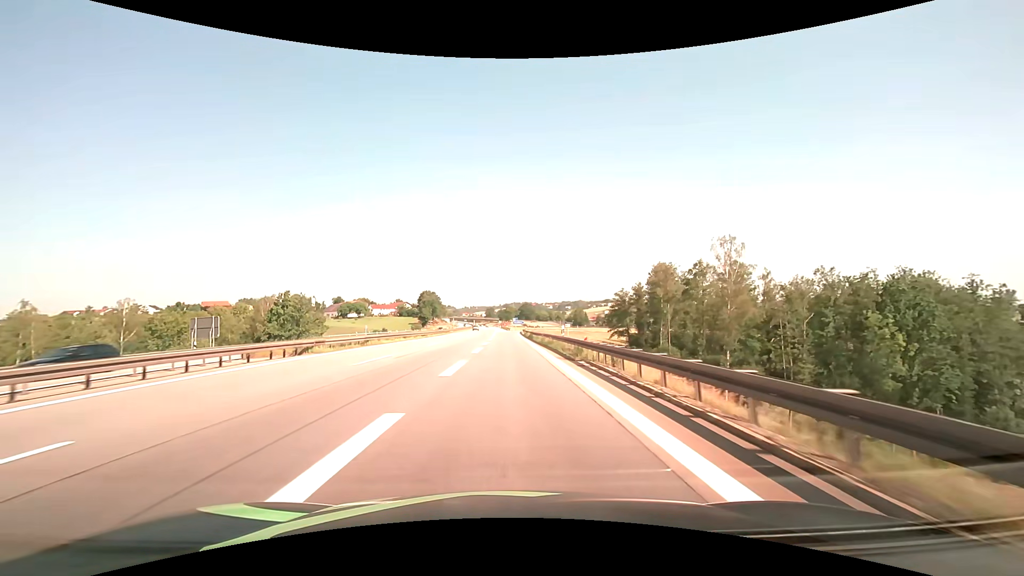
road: motorway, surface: asphalt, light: Day
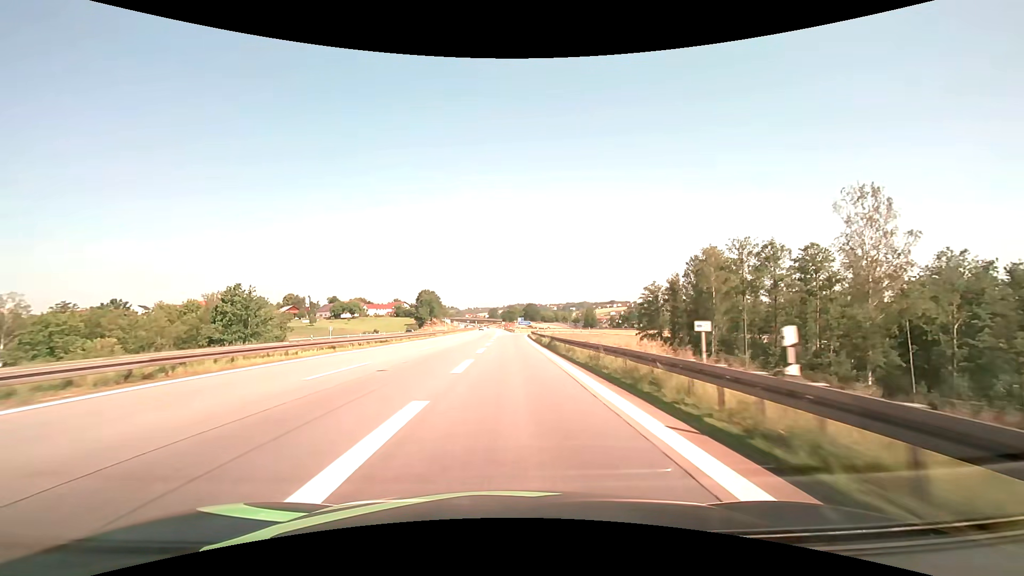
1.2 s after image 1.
(-0.1, +22.6) m; -1°
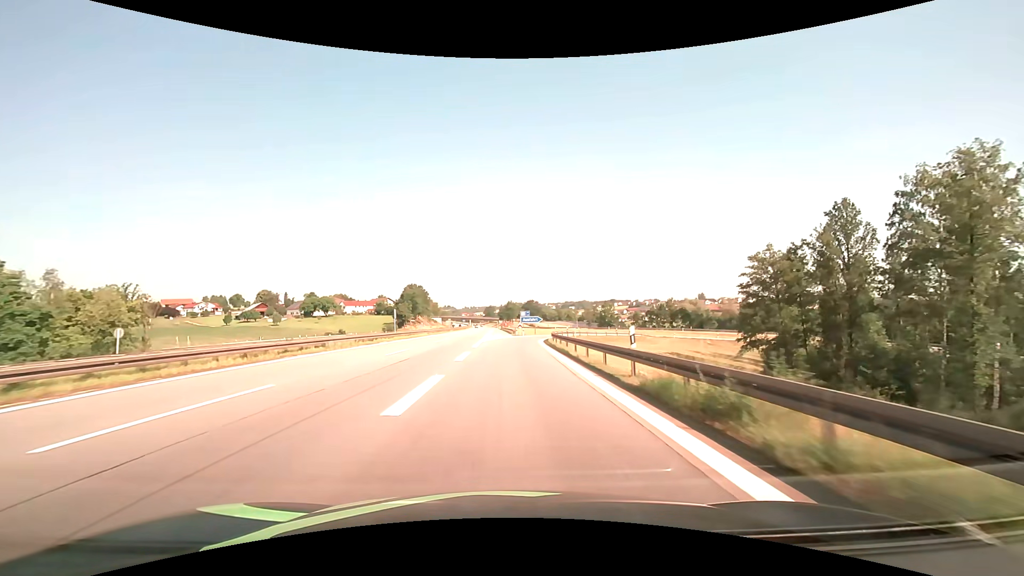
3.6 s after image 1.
(+0.1, +43.3) m; 0°
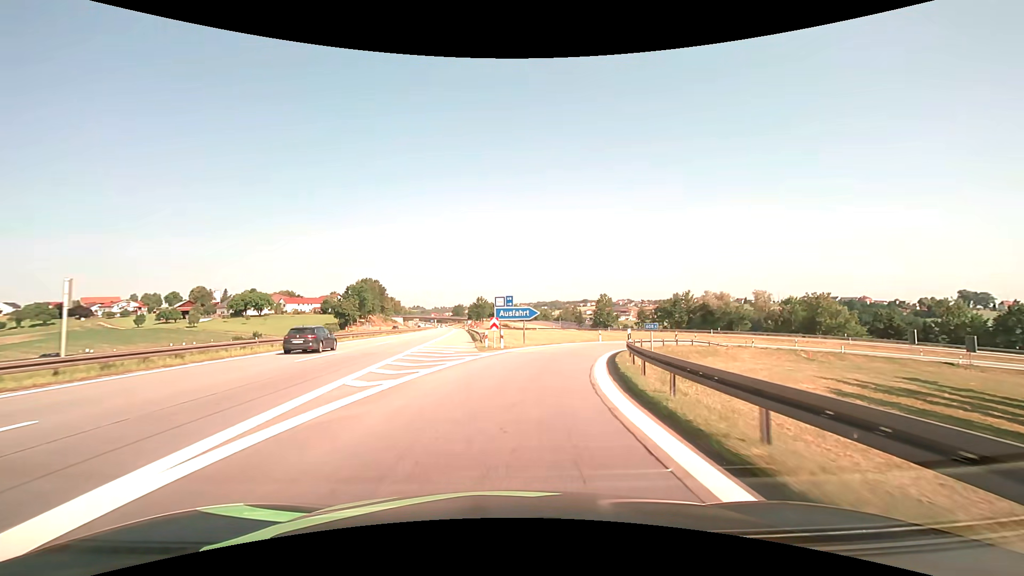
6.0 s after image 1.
(+0.7, +39.3) m; +3°
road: motorway_link
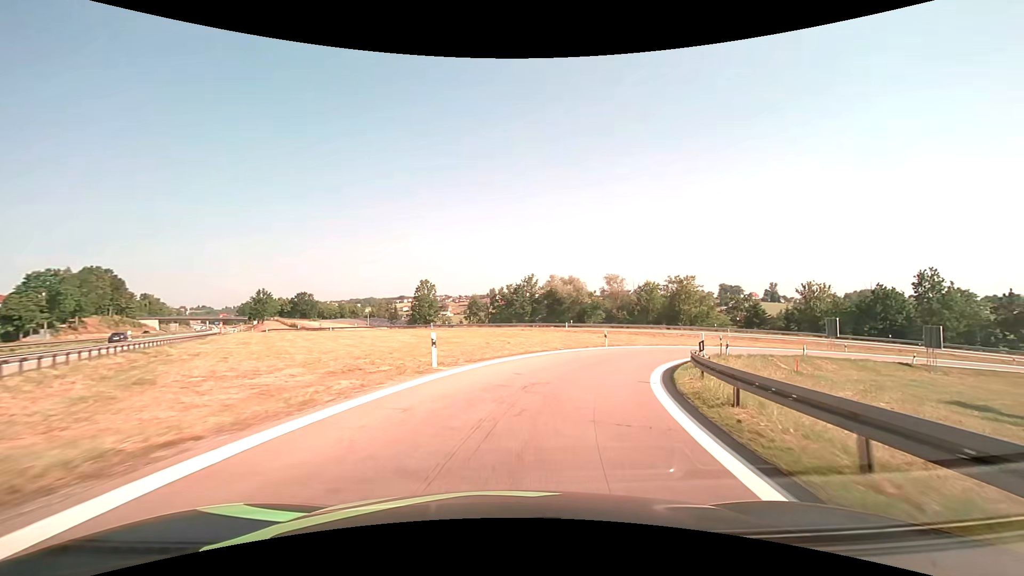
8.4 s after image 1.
(+5.0, +33.3) m; +20°
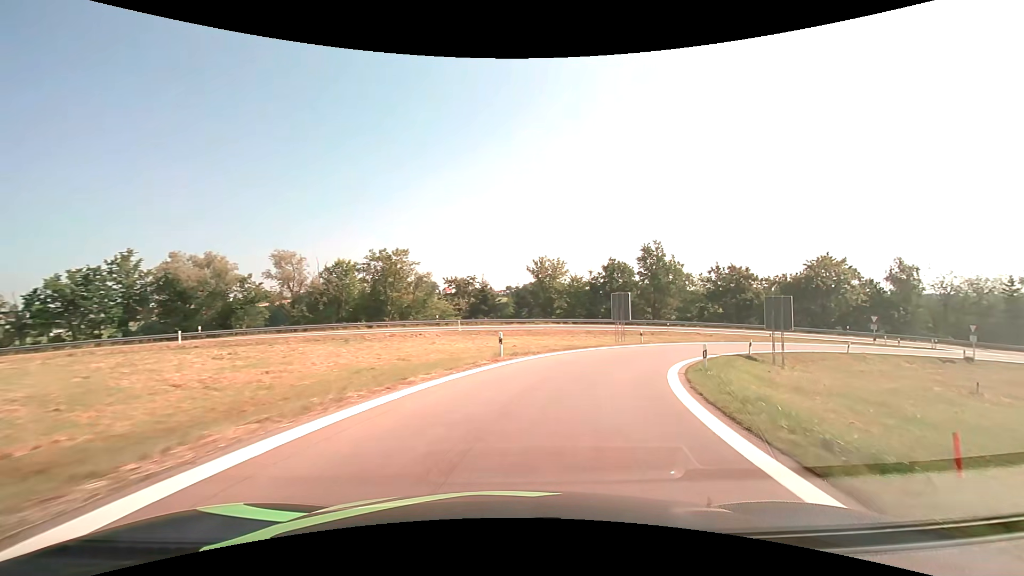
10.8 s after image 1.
(+8.3, +29.7) m; +33°
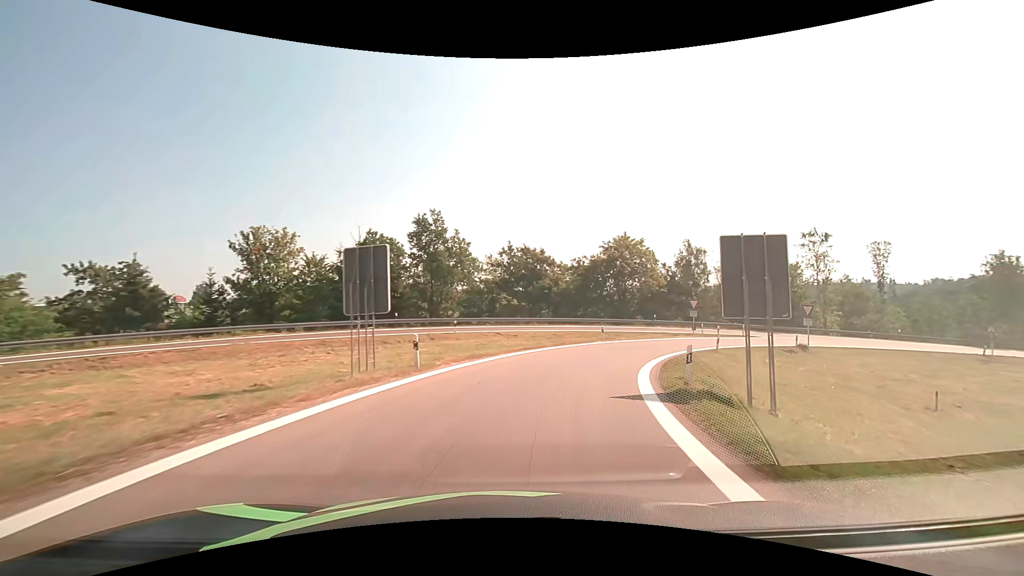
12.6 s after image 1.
(+5.1, +21.7) m; +26°
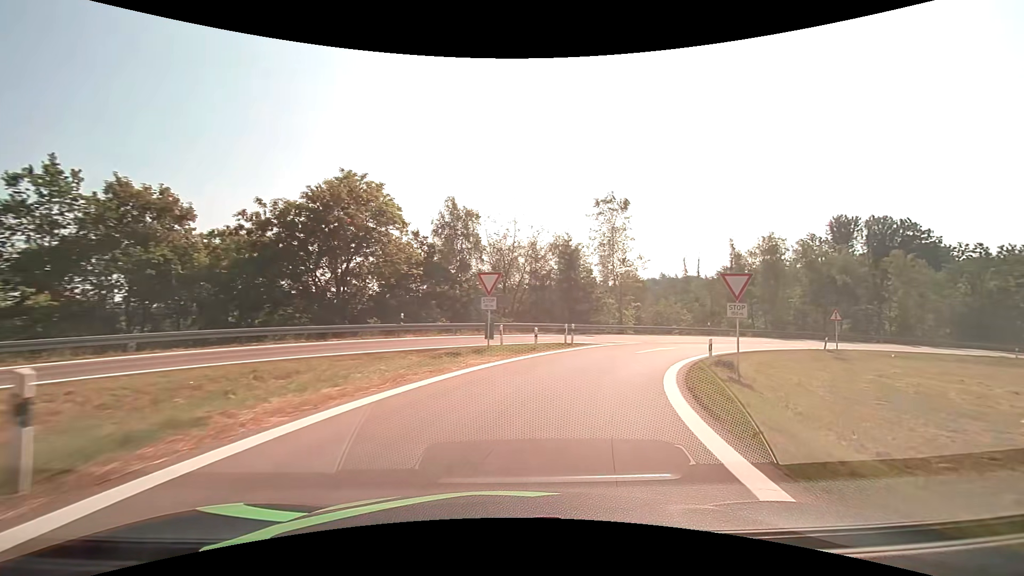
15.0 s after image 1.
(+7.1, +27.8) m; +29°
(+1, +10) (+4, +20) (+8, +28) (+15, +36) (+23, +42) (+31, +47) (+41, +50) (+50, +53) (+60, +55) (+70, +56) m
